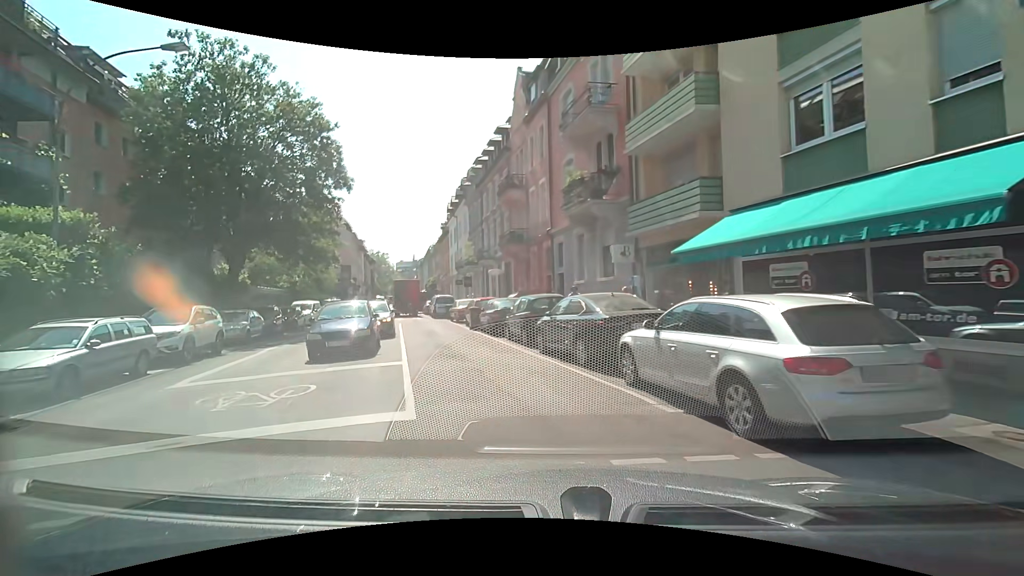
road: residential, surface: asphalt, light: Day
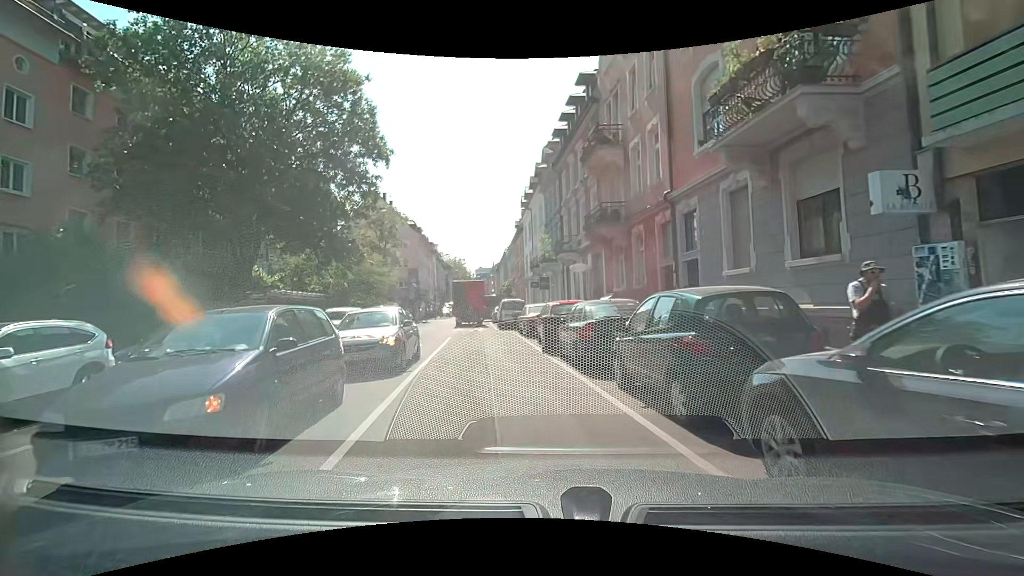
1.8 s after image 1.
(-1.2, +9.0) m; -11°
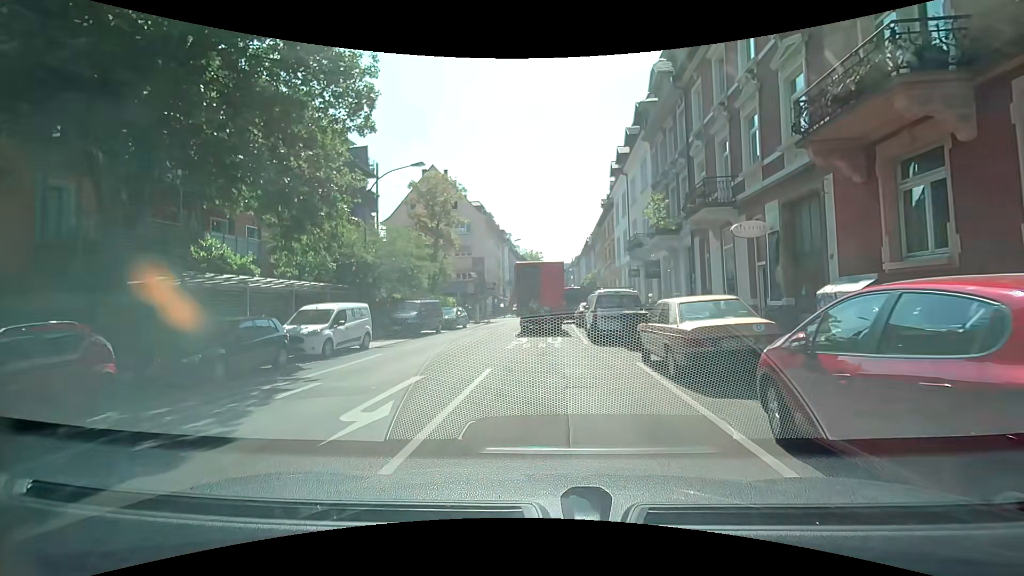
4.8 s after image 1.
(-1.4, +12.7) m; -7°
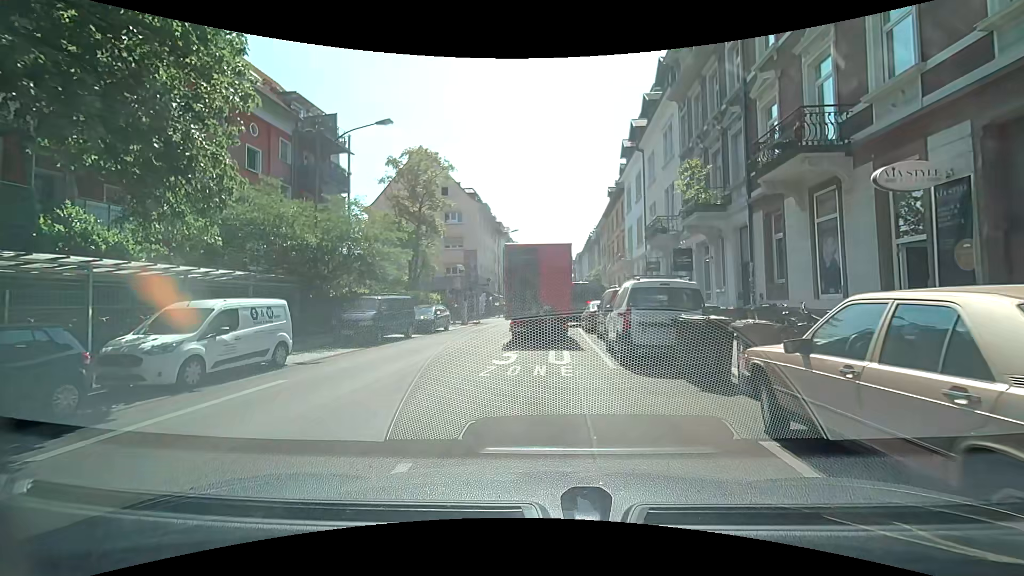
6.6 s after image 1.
(0.0, +6.2) m; -3°
